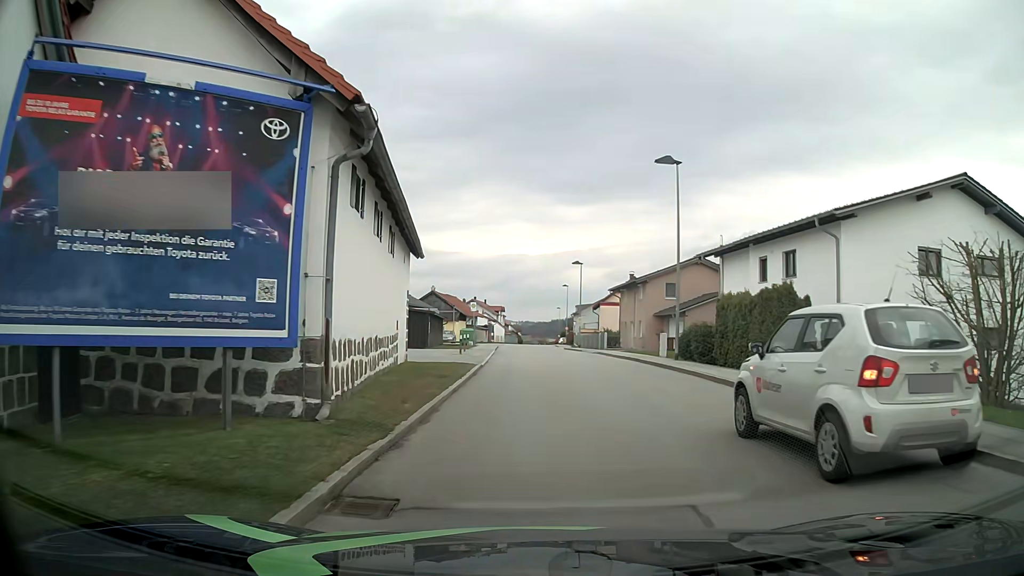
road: unclassified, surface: asphalt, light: Day
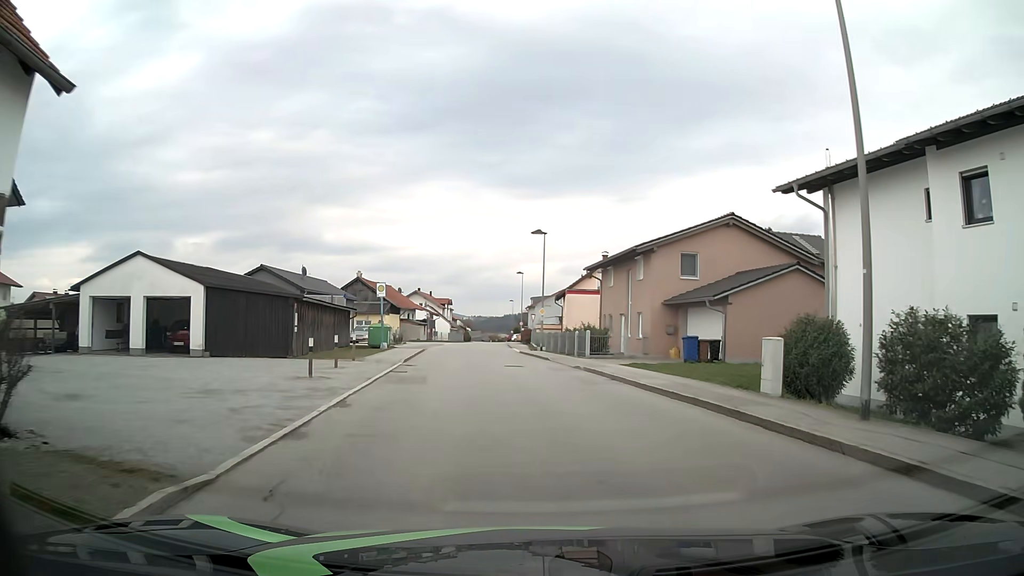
(+0.5, +18.1) m; +4°
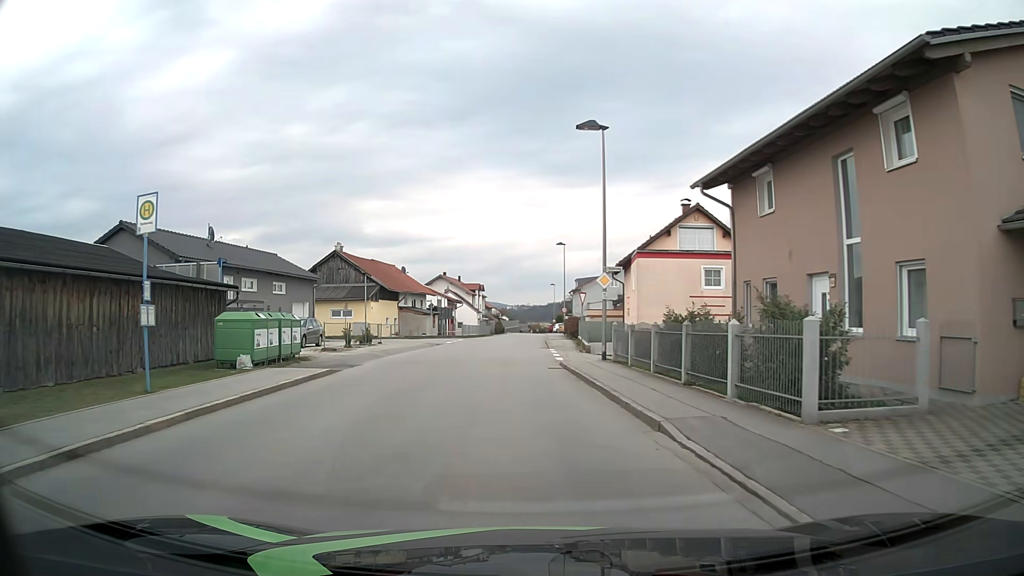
(-0.1, +22.7) m; -4°
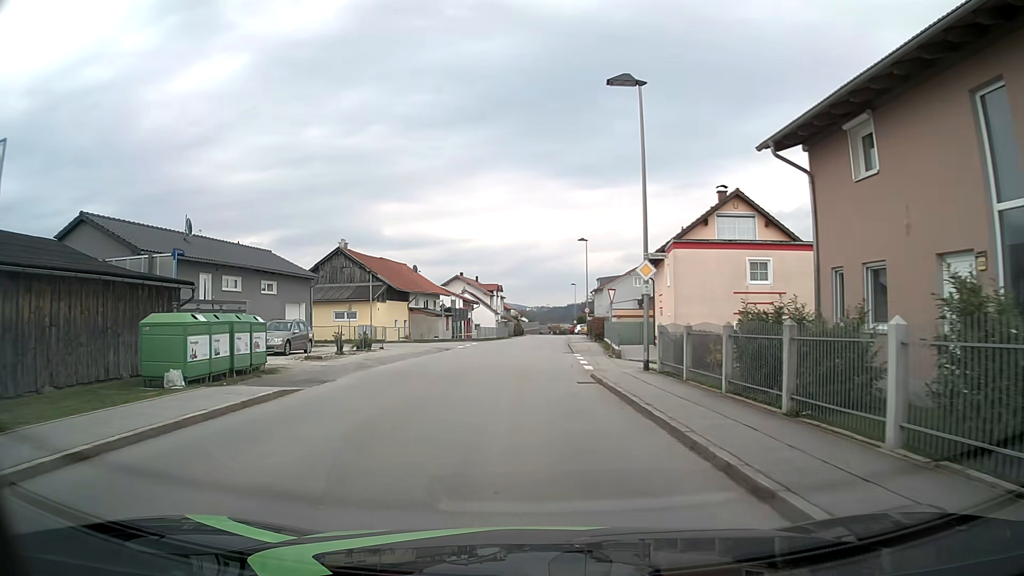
(0.0, +4.6) m; -1°
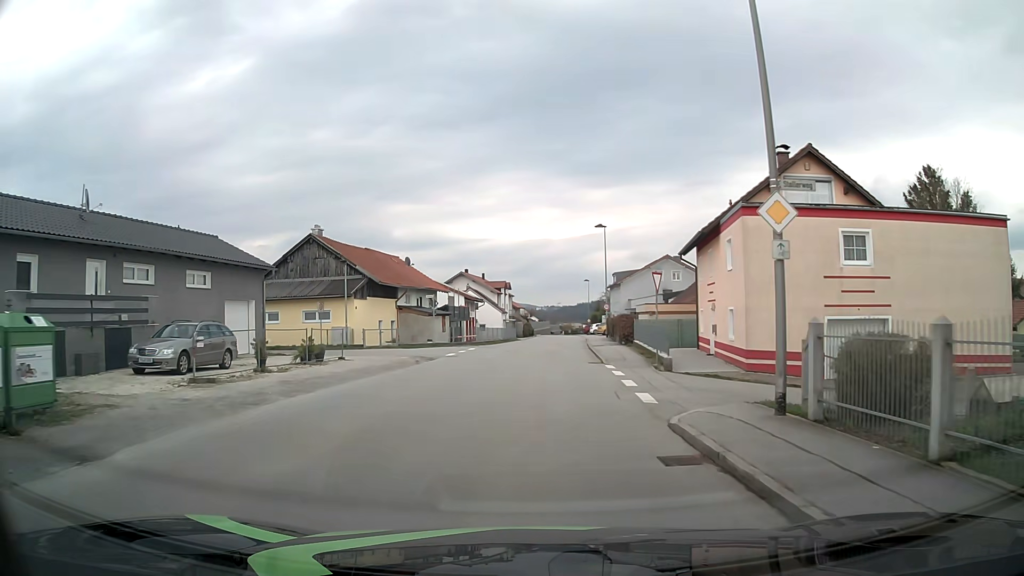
(-0.1, +9.2) m; -1°
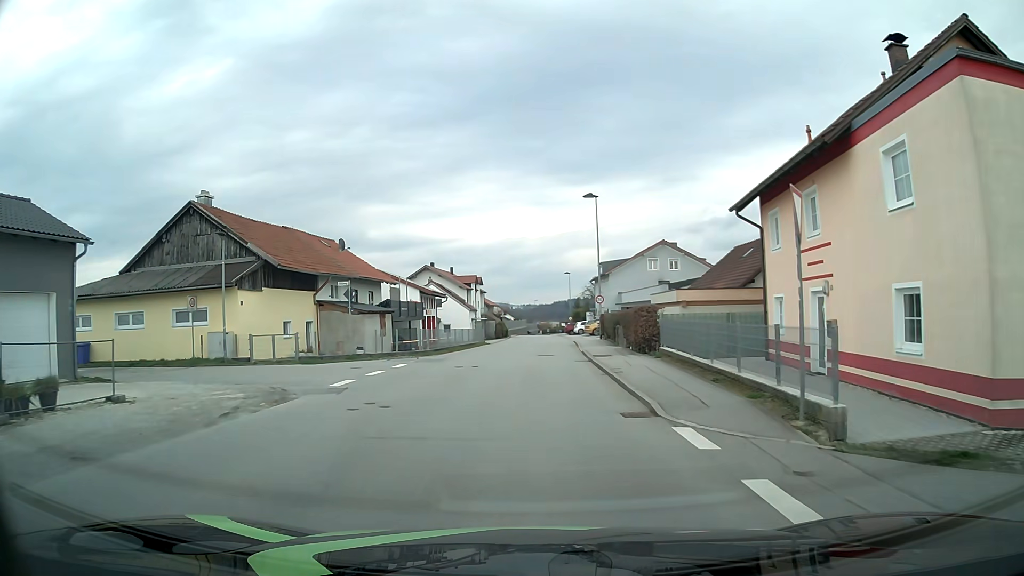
(+0.3, +13.8) m; +2°
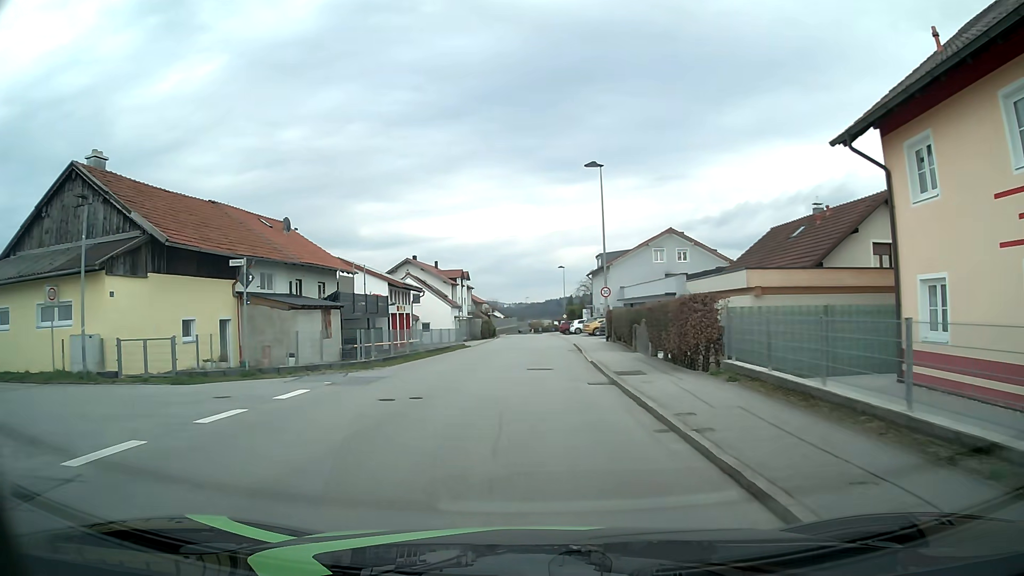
(+0.1, +9.1) m; +1°
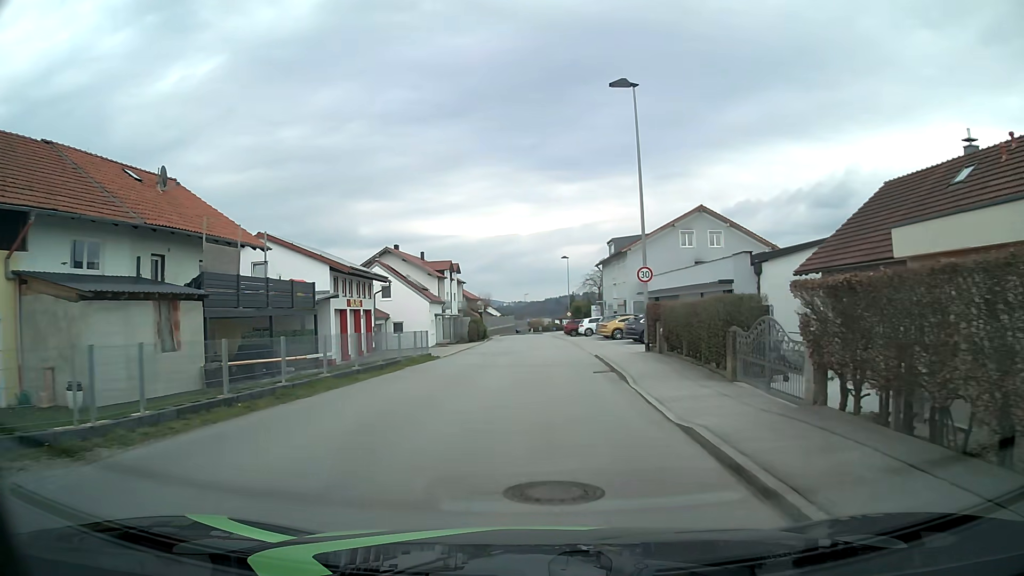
(-0.1, +13.5) m; 0°
(0, +10) (0, +20) (0, +30) (0, +40) (0, +50) (-1, +60) (-1, +70) (-1, +80) (0, +90) (+1, +100) m
